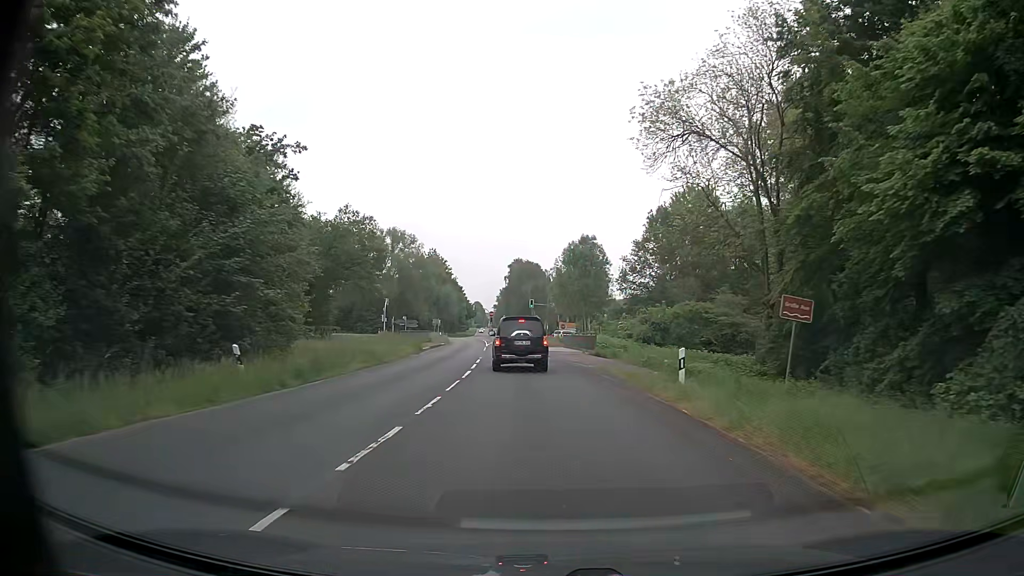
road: secondary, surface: asphalt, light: Day
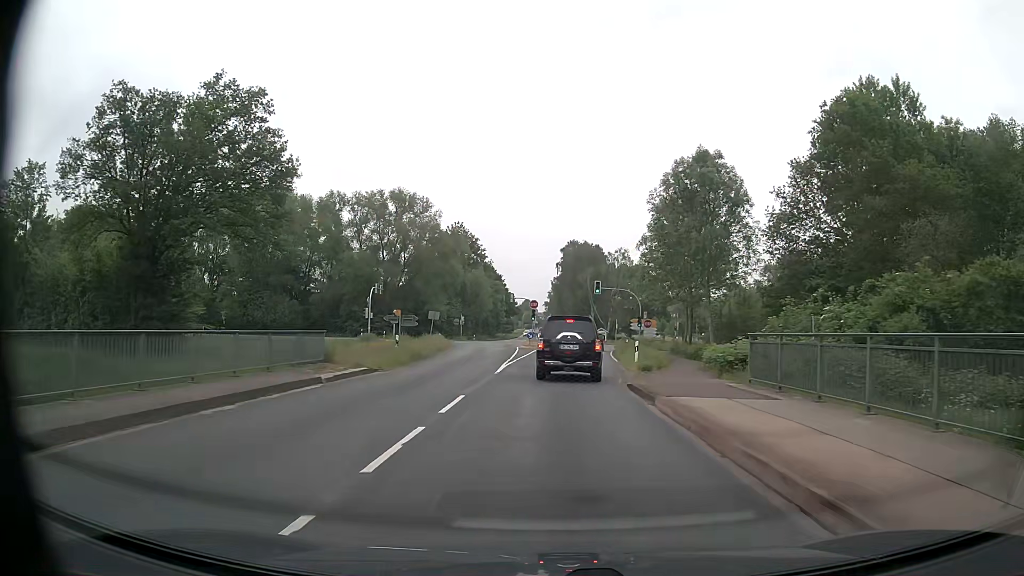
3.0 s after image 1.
(-2.1, +40.8) m; -5°
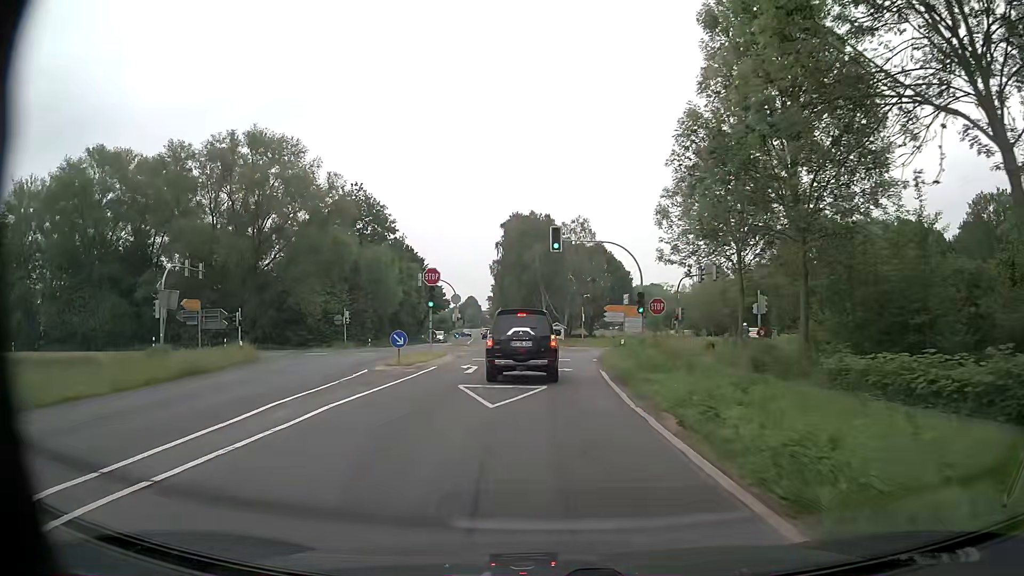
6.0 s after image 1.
(+1.9, +34.0) m; +4°
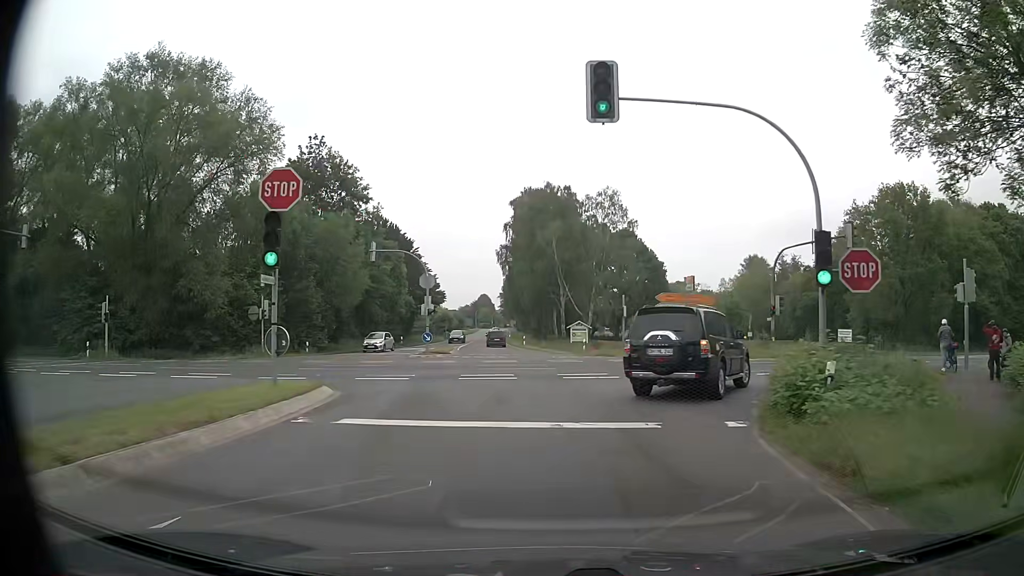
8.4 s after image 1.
(-0.2, +22.0) m; -1°
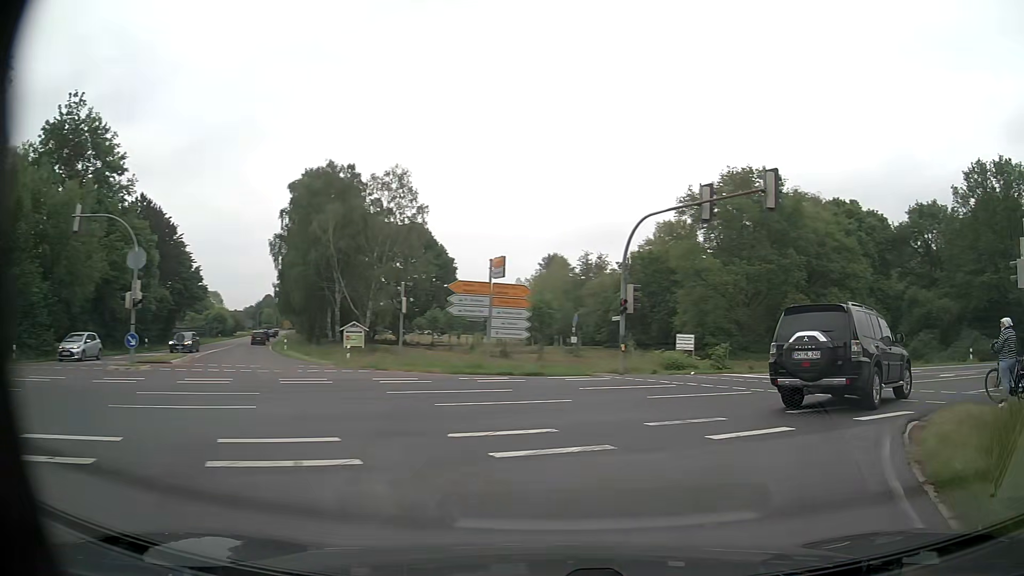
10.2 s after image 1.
(+1.0, +12.6) m; +16°
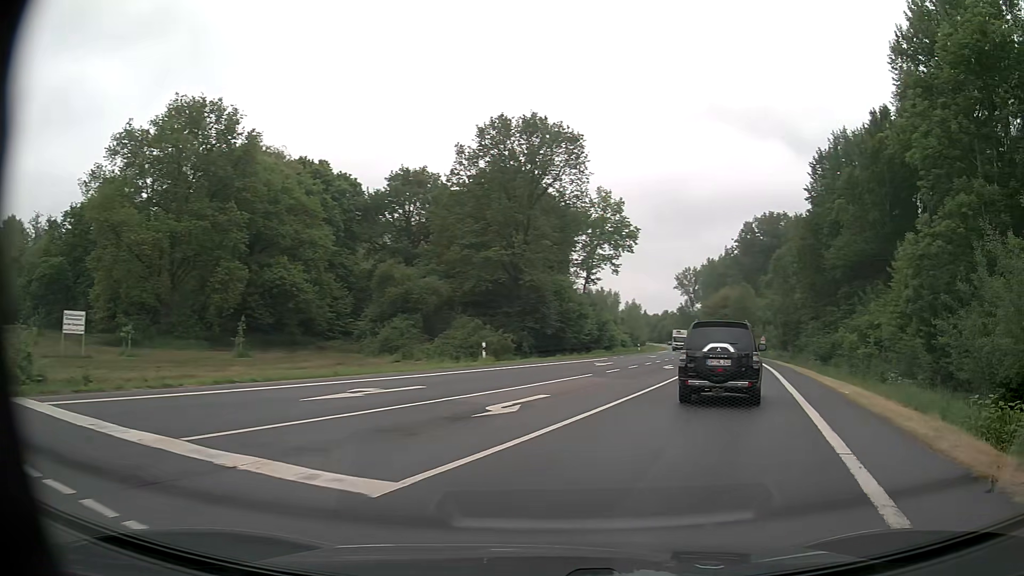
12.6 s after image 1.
(+6.2, +14.2) m; +47°
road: primary
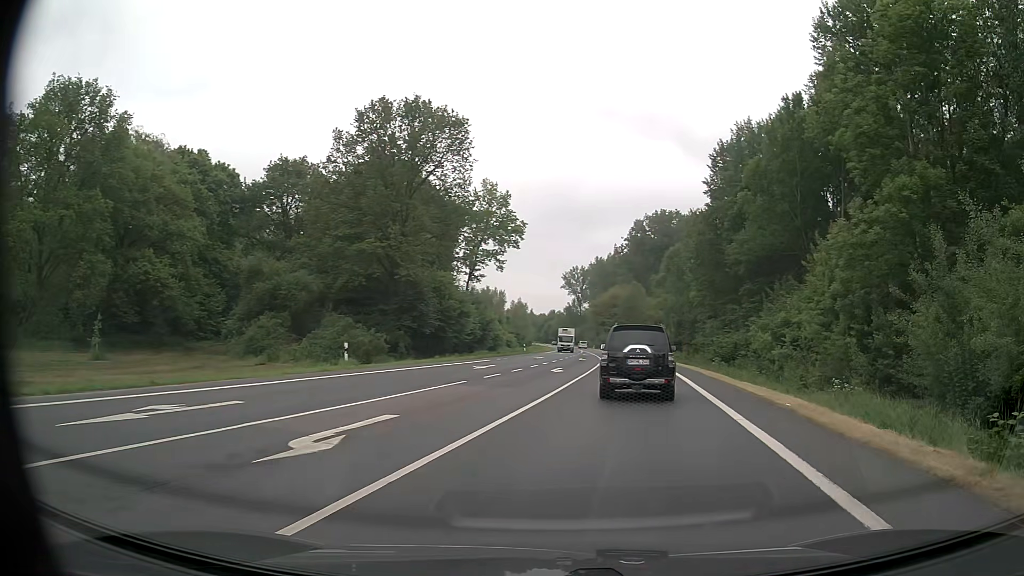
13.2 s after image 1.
(+0.4, +4.5) m; +10°
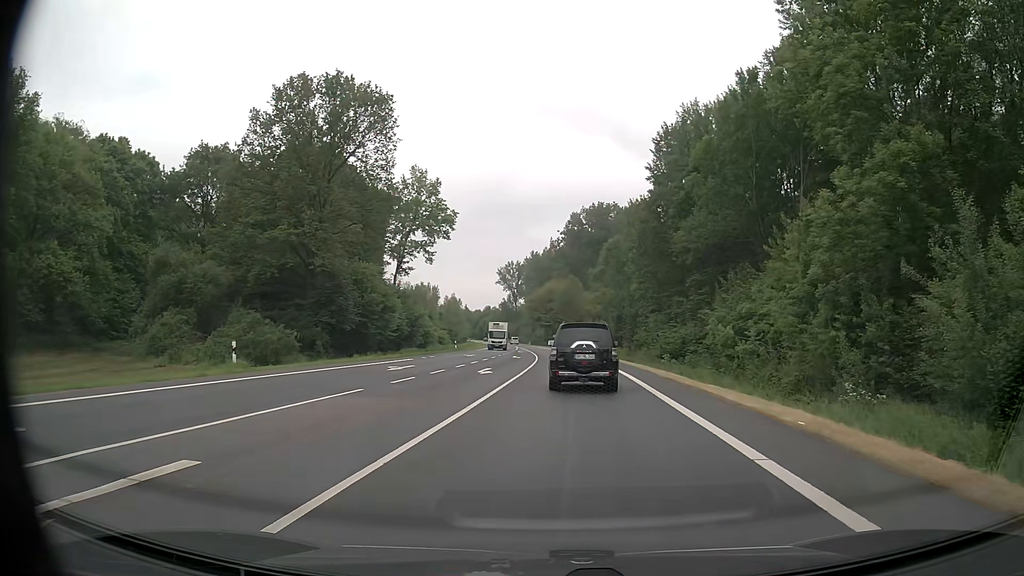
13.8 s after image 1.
(+0.3, +5.1) m; +6°
